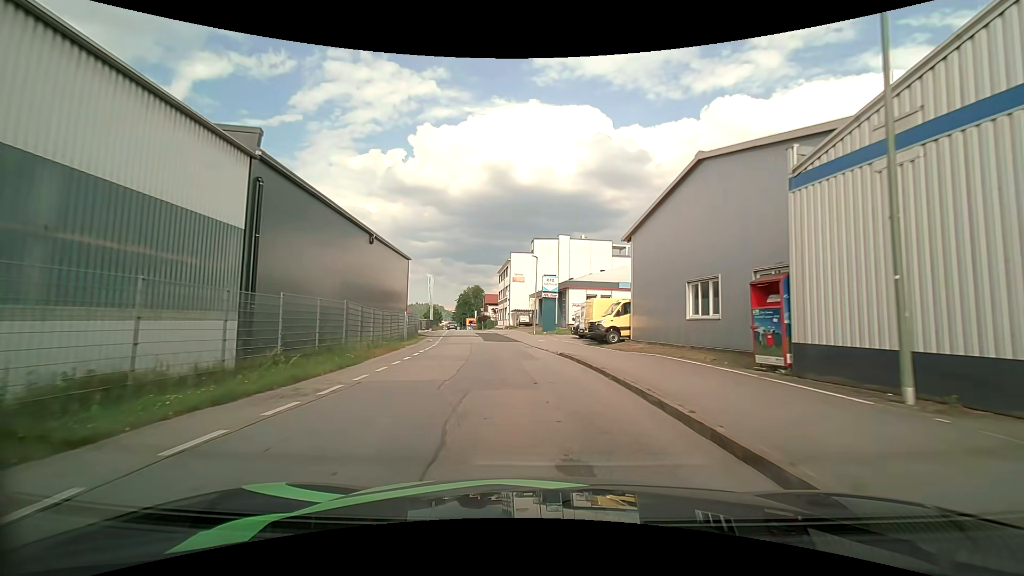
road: residential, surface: asphalt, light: Day
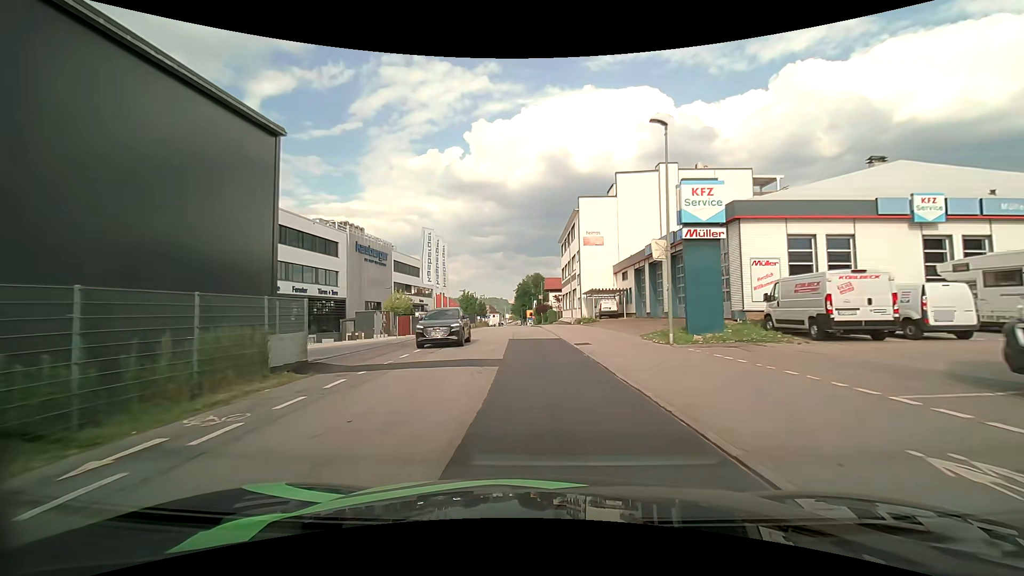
(-2.2, +32.1) m; -7°
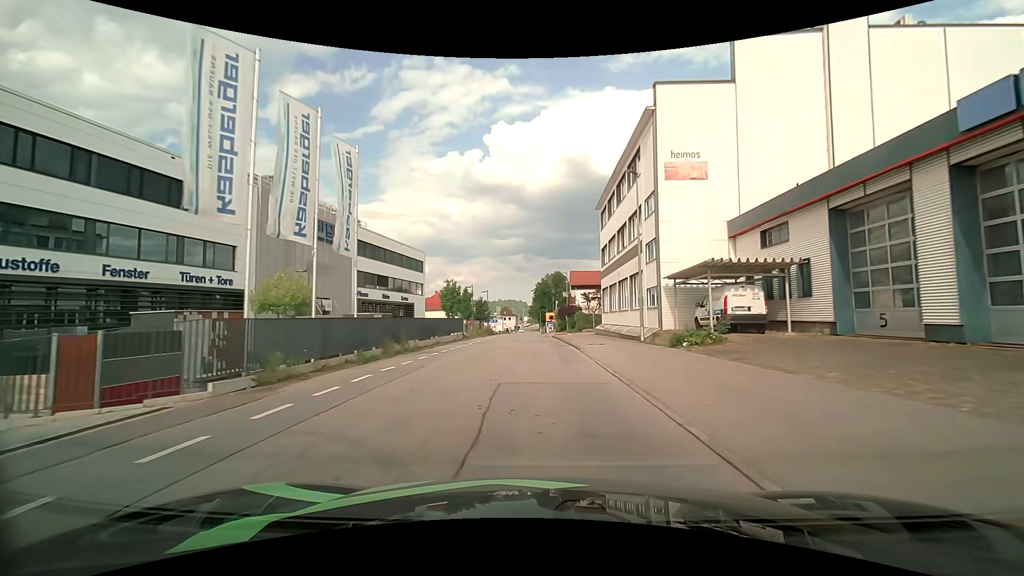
(-0.5, +25.3) m; -1°
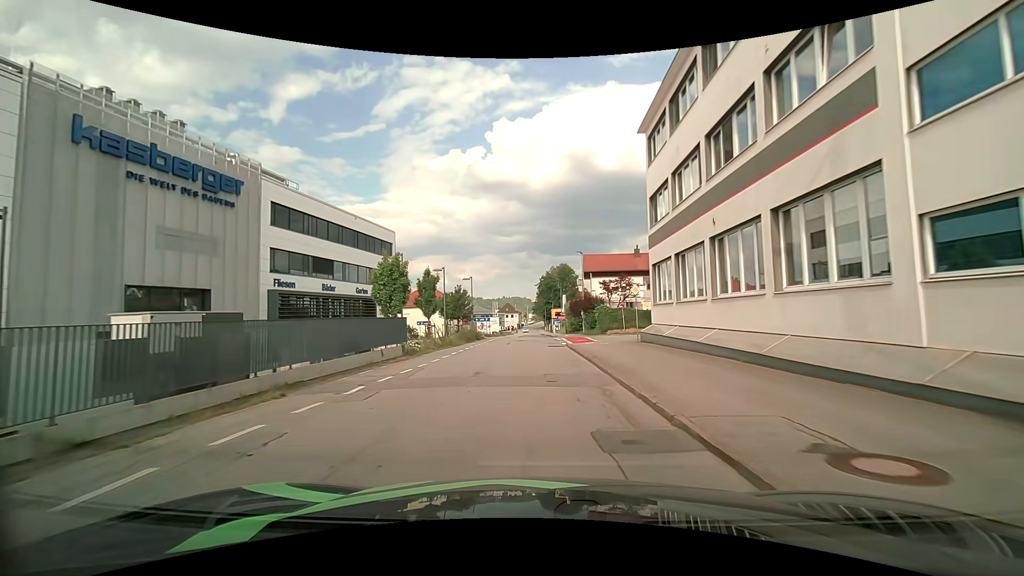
(-0.3, +19.1) m; -2°
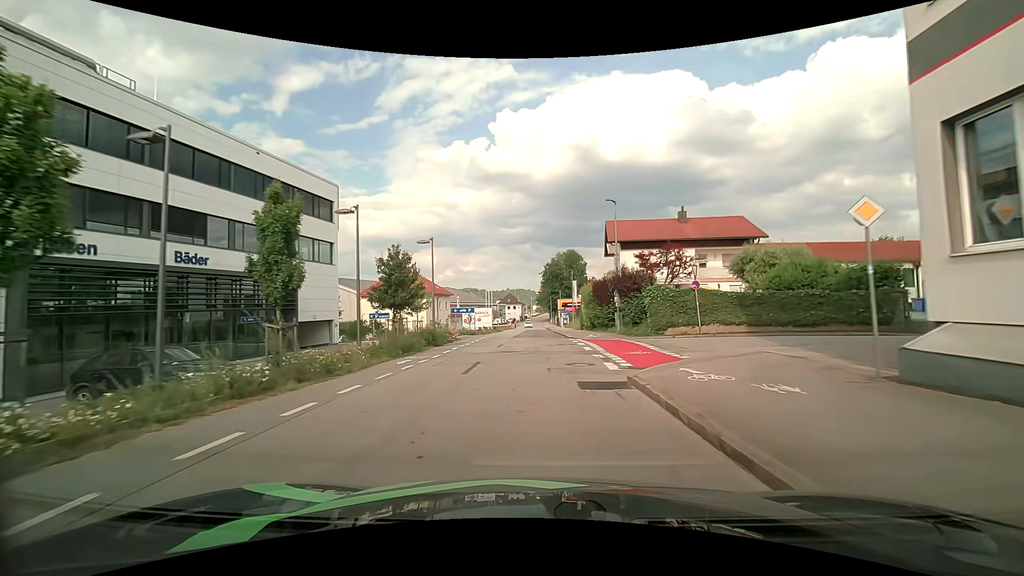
(+0.1, +19.2) m; +1°
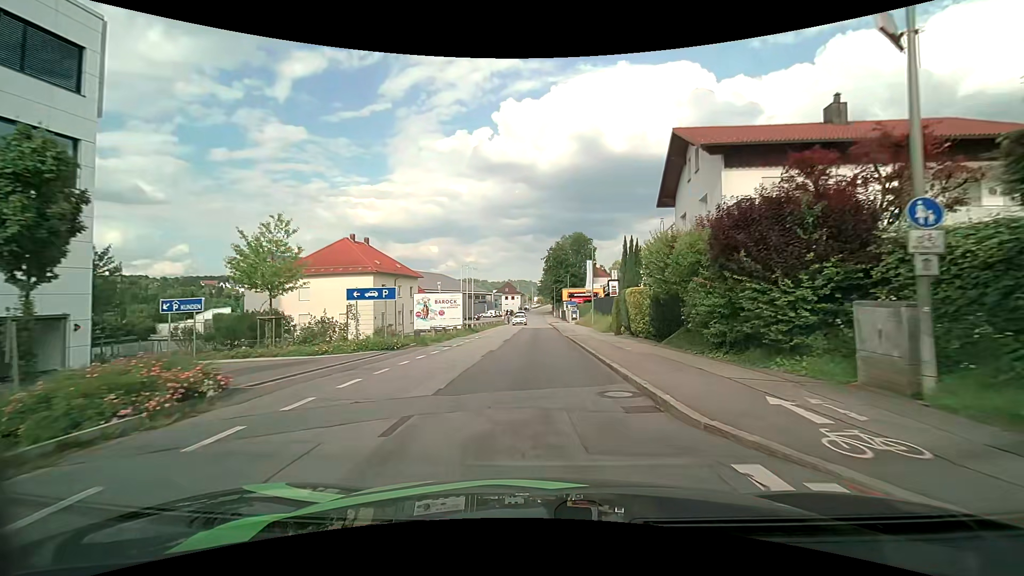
(-0.5, +24.1) m; -2°
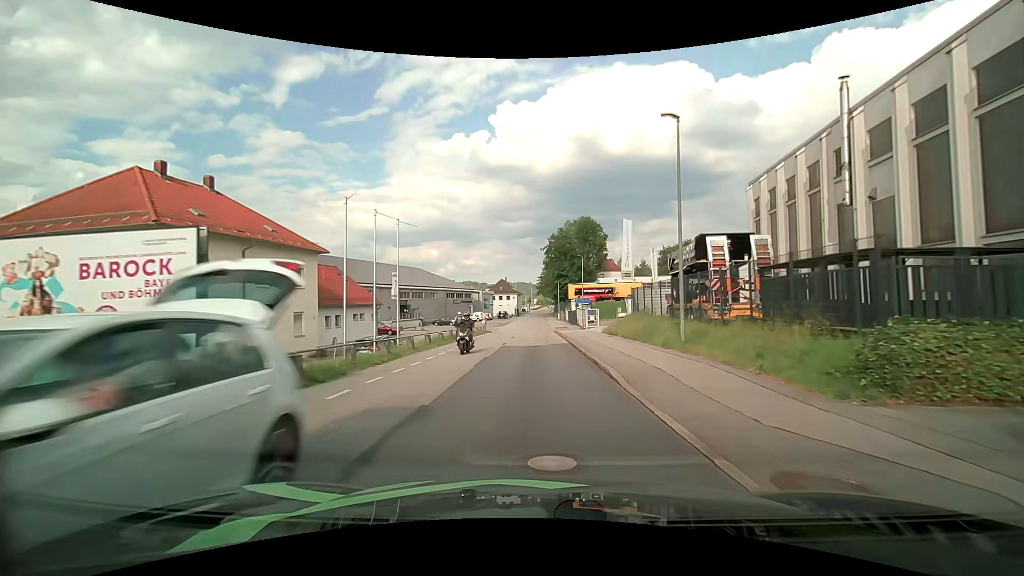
(+0.2, +28.7) m; 0°
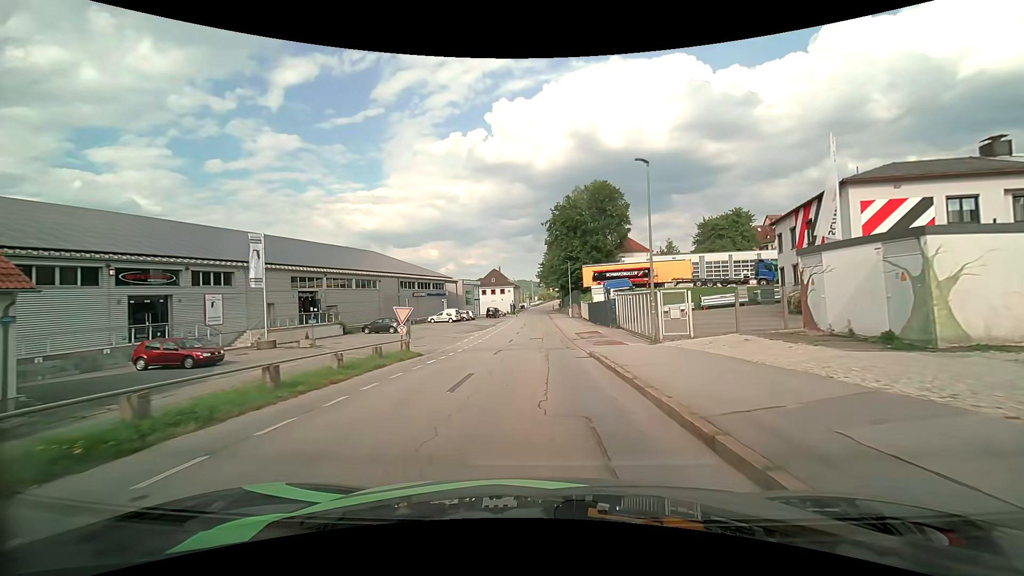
(+0.2, +32.9) m; +1°
(0, +10) (0, +20) (0, +30) (0, +40) (0, +50) (0, +60) (0, +70) (0, +80) (-1, +90) (-1, +100) m
